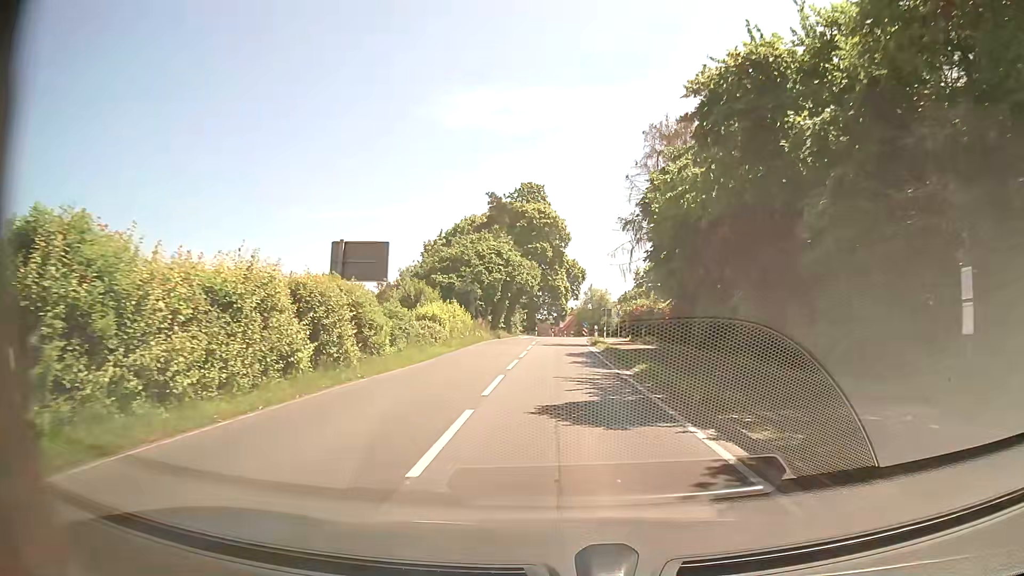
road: secondary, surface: asphalt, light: Day
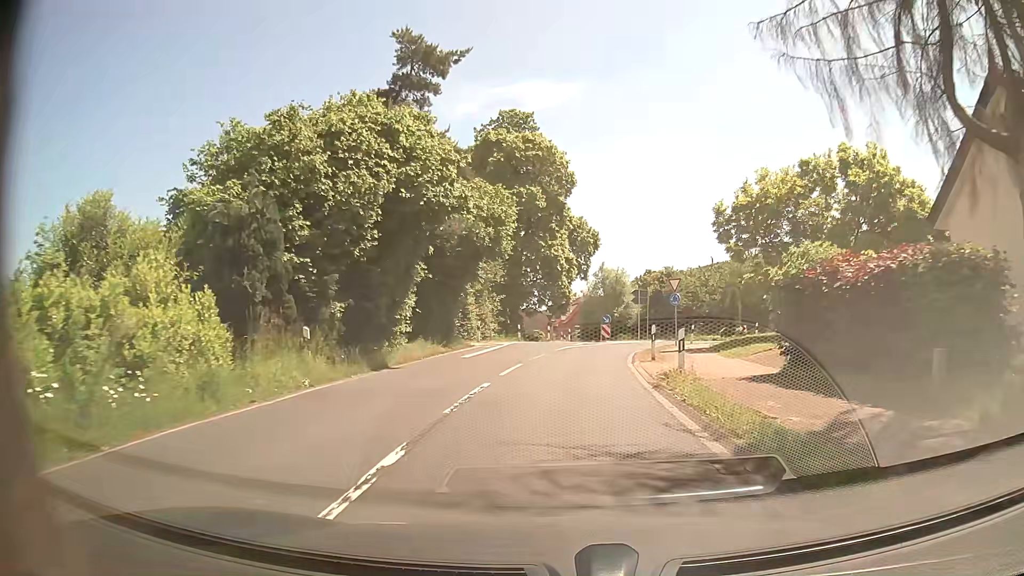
(+0.2, +33.1) m; -1°
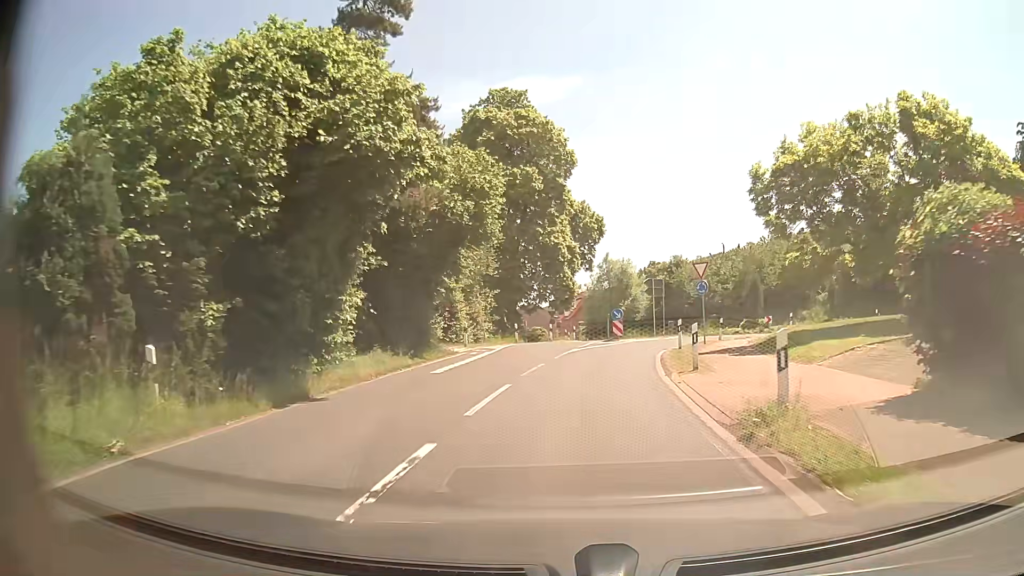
(+0.1, +6.0) m; +1°
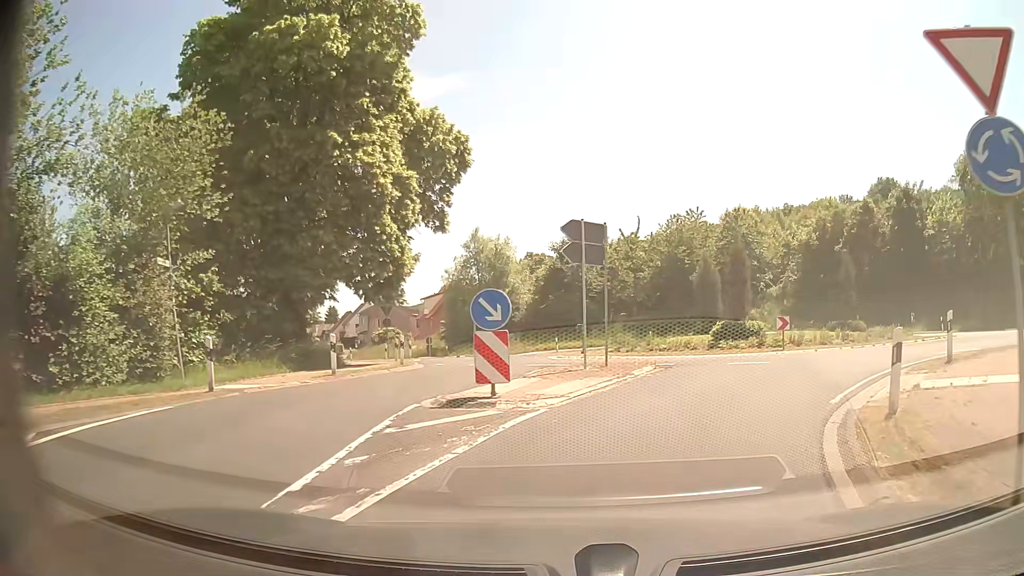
(+1.5, +24.2) m; +10°
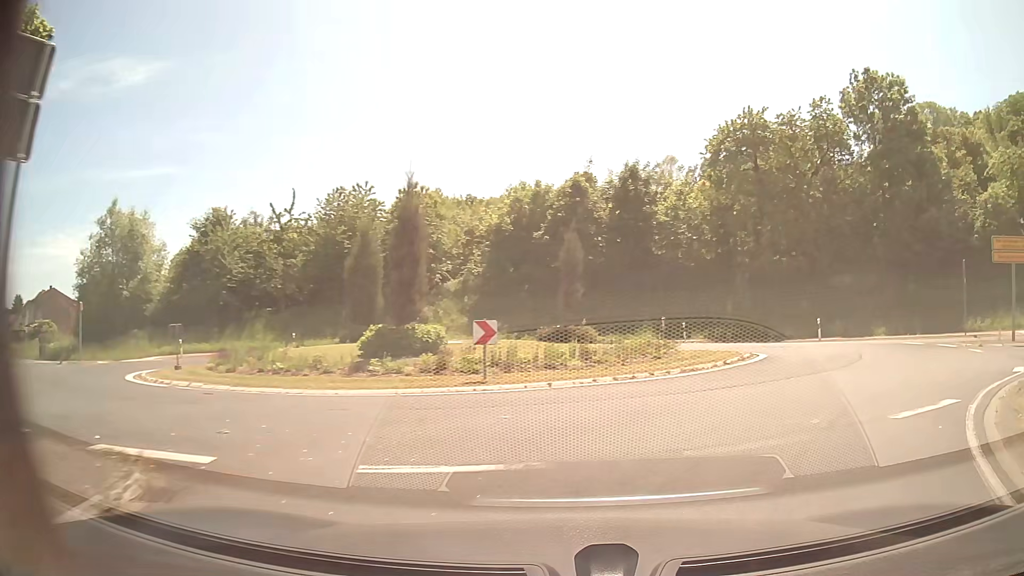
(+2.3, +11.4) m; +27°
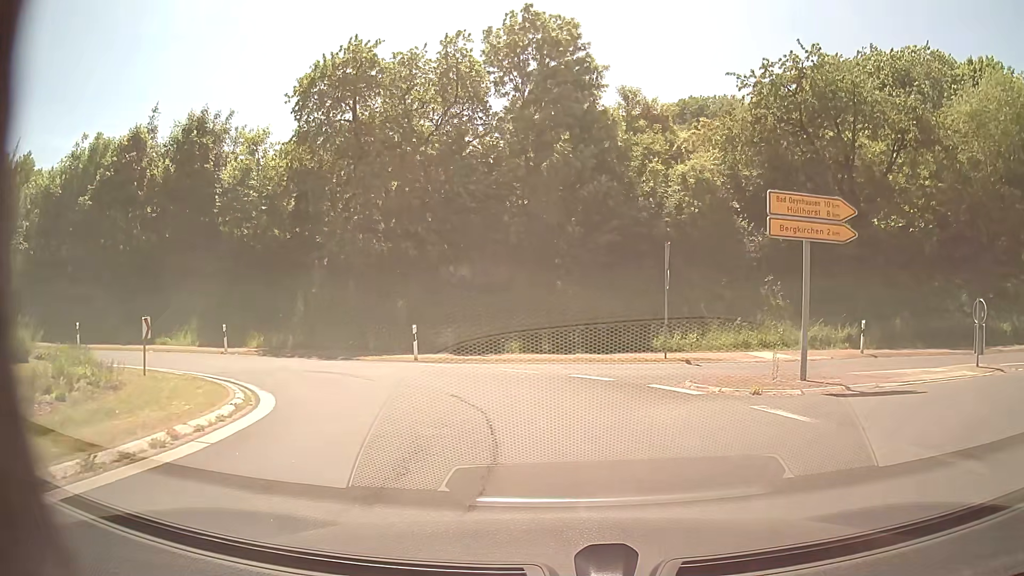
(+4.4, +11.3) m; +35°
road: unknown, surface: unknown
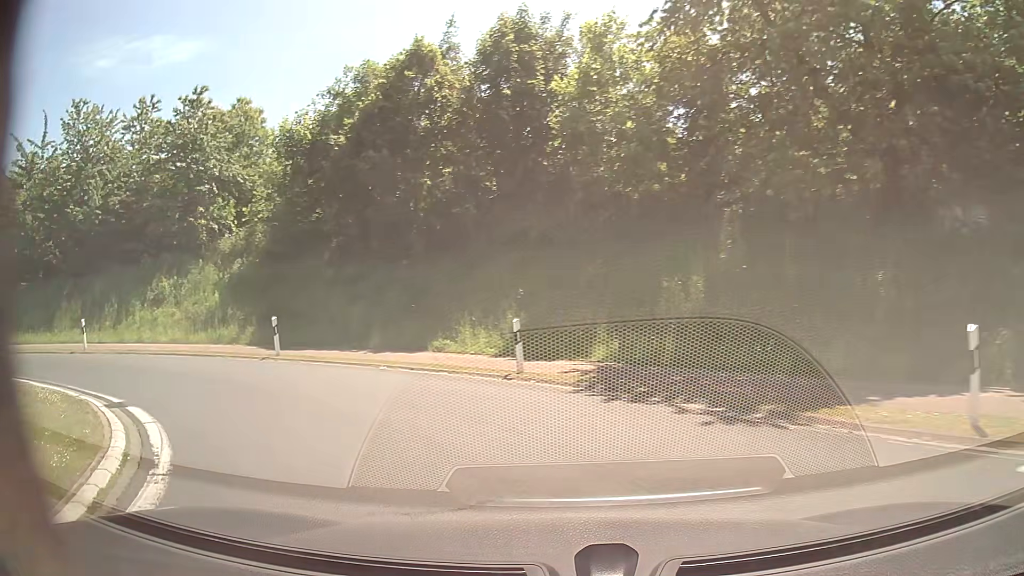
(-3.2, +14.1) m; -37°
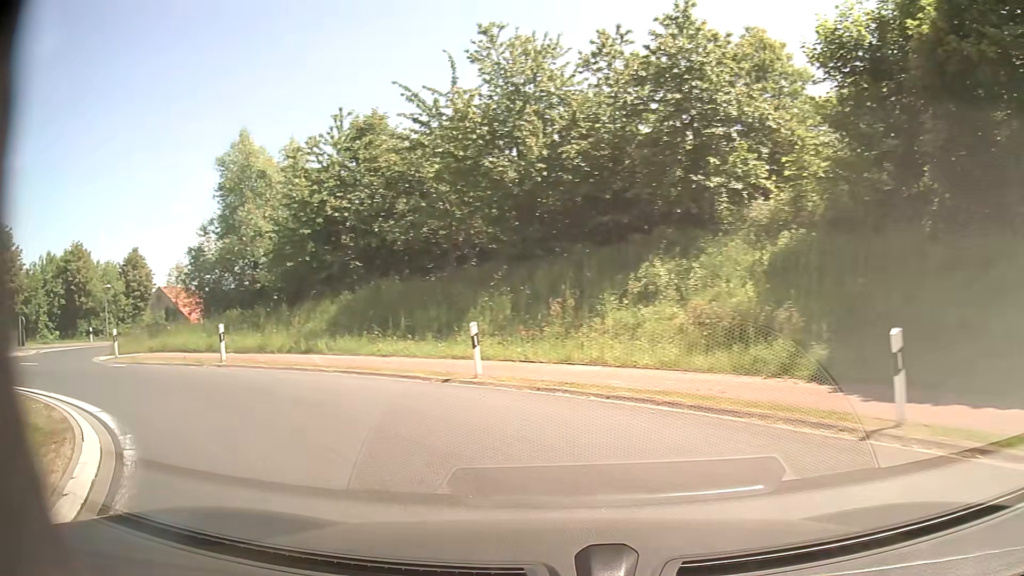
(-4.1, +10.2) m; -46°
